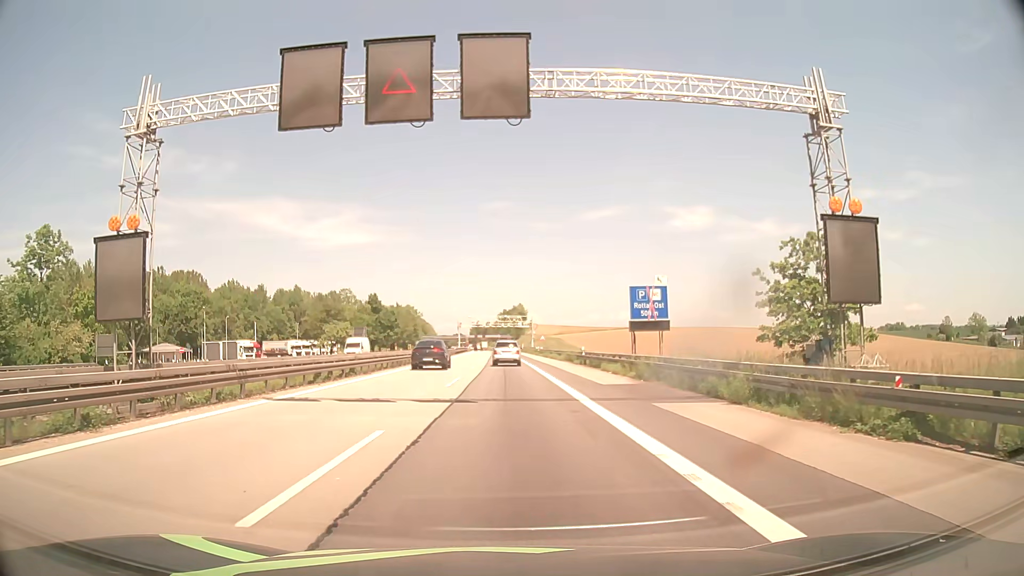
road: motorway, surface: asphalt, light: Day
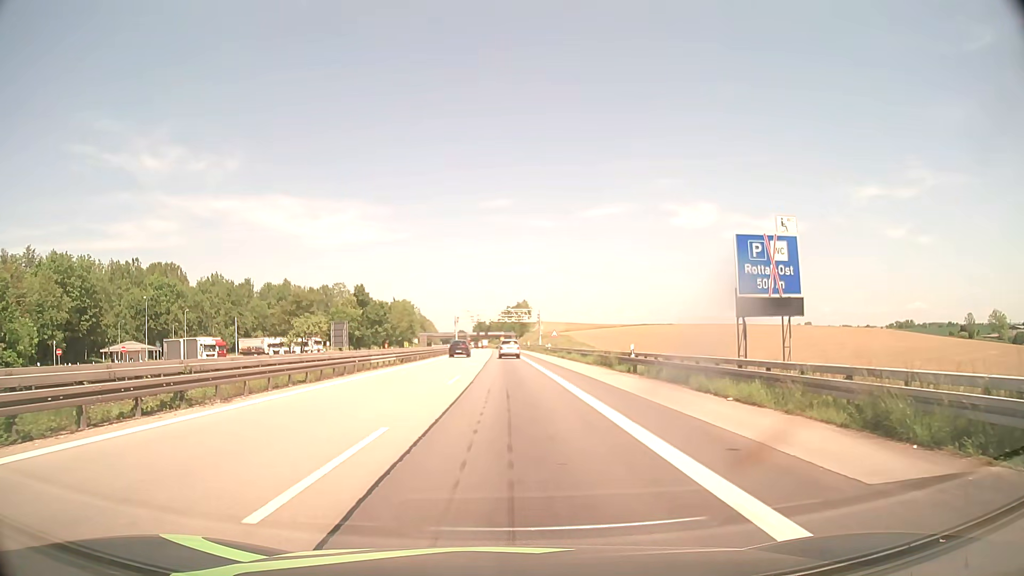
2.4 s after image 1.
(-0.1, +18.0) m; 0°
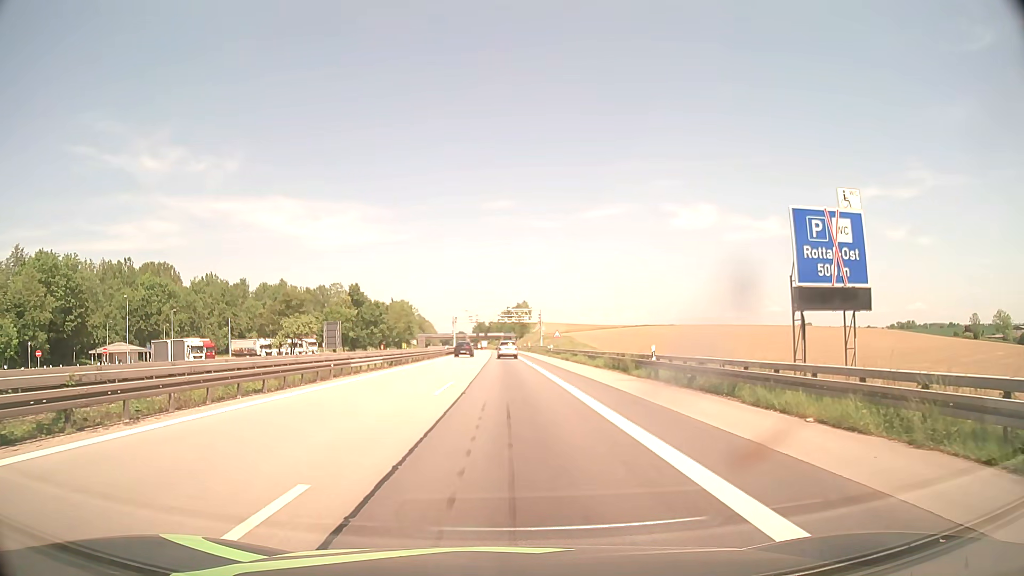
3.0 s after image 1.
(0.0, +4.5) m; 0°
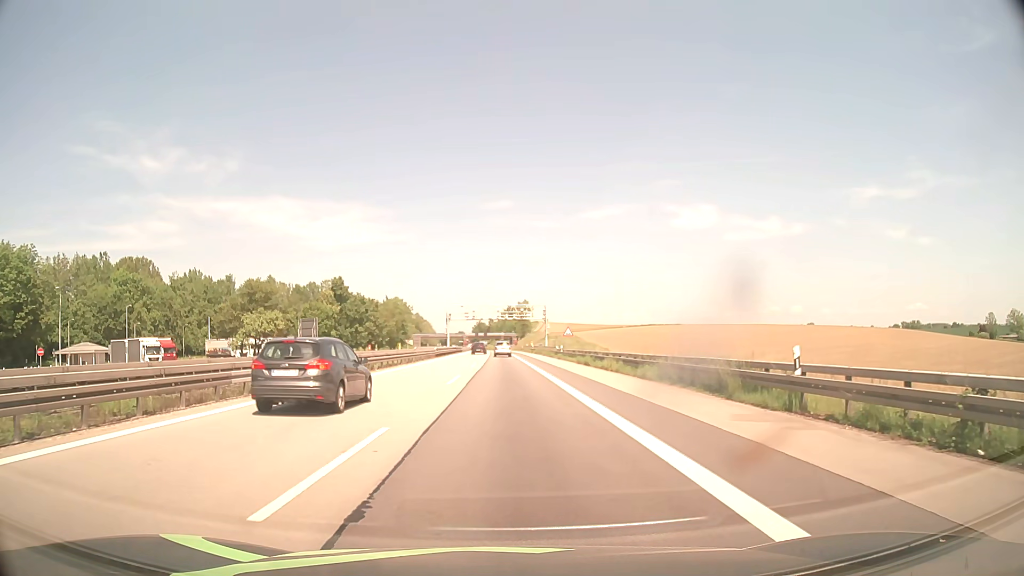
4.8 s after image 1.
(0.0, +13.5) m; 0°
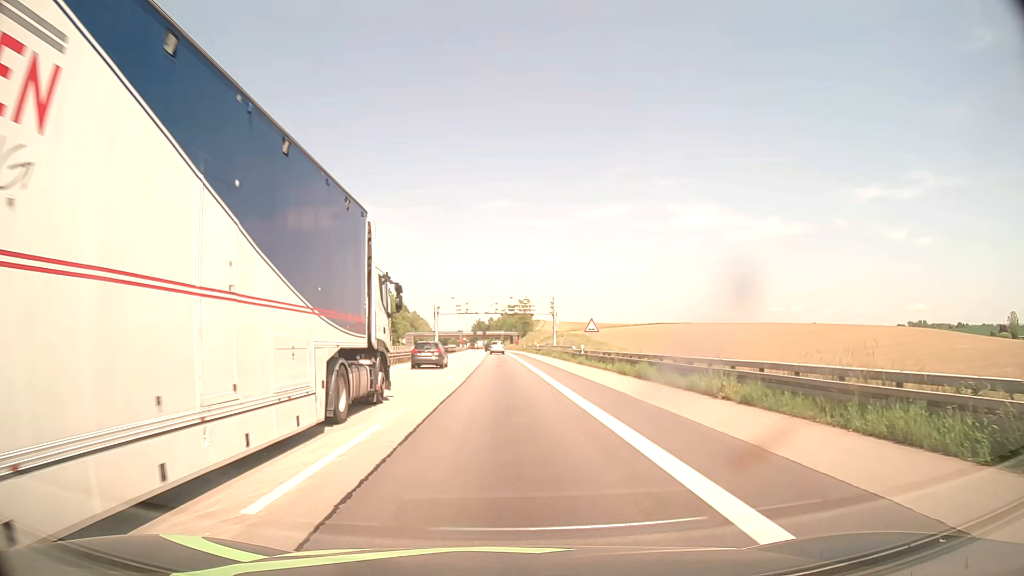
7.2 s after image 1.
(0.0, +18.0) m; 0°
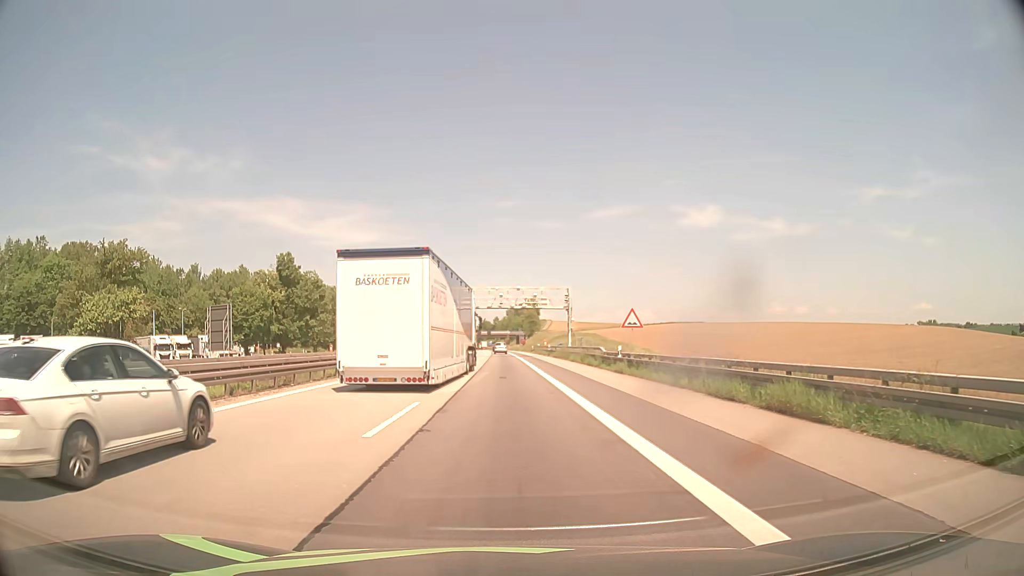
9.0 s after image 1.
(0.0, +13.5) m; 0°
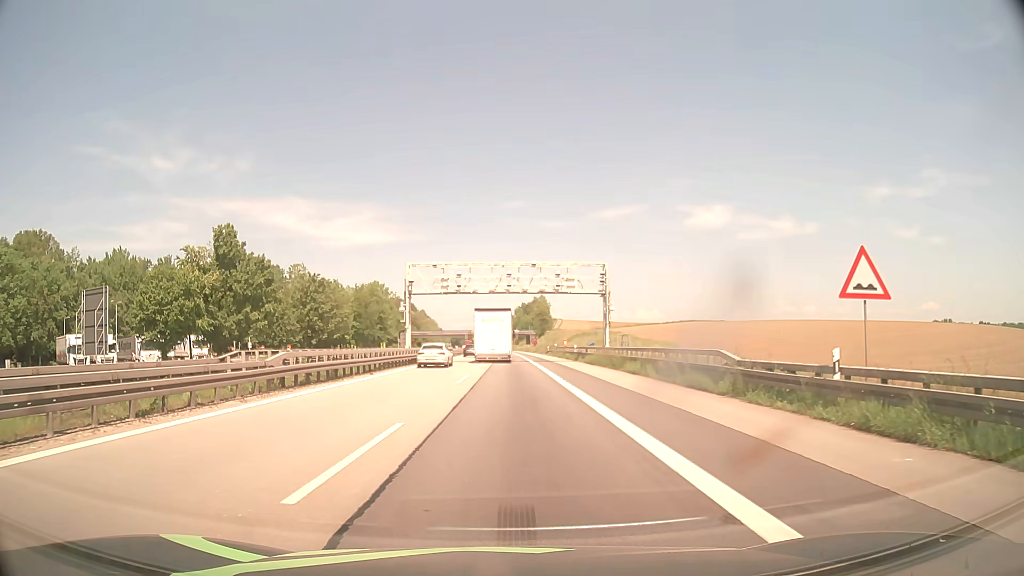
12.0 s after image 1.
(-0.1, +22.4) m; -1°
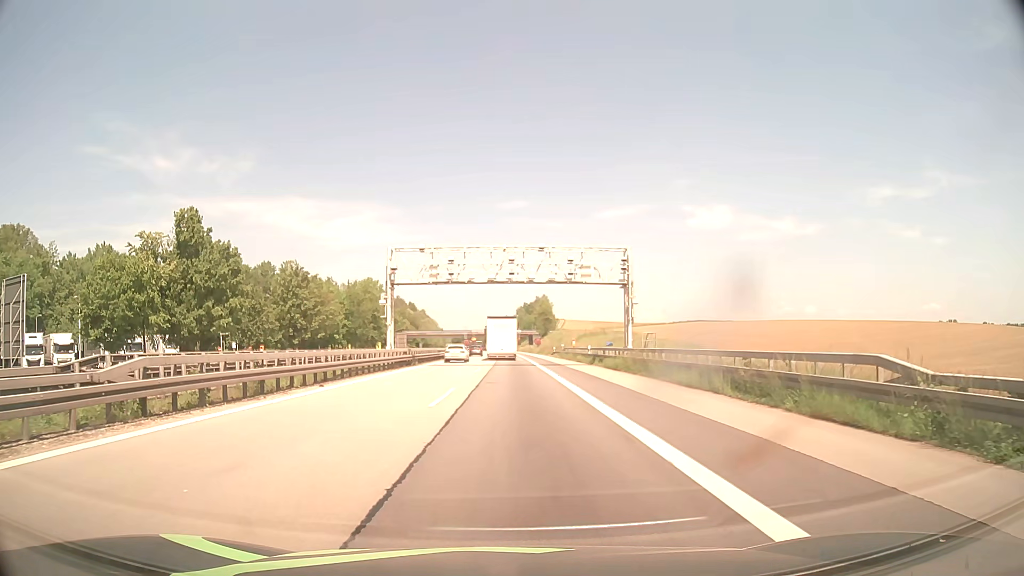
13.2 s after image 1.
(0.0, +8.9) m; 0°
(0, +10) (0, +20) (0, +30) (0, +40) (0, +50) (0, +60) (0, +70) (0, +80) (0, +90) (0, +100) m
